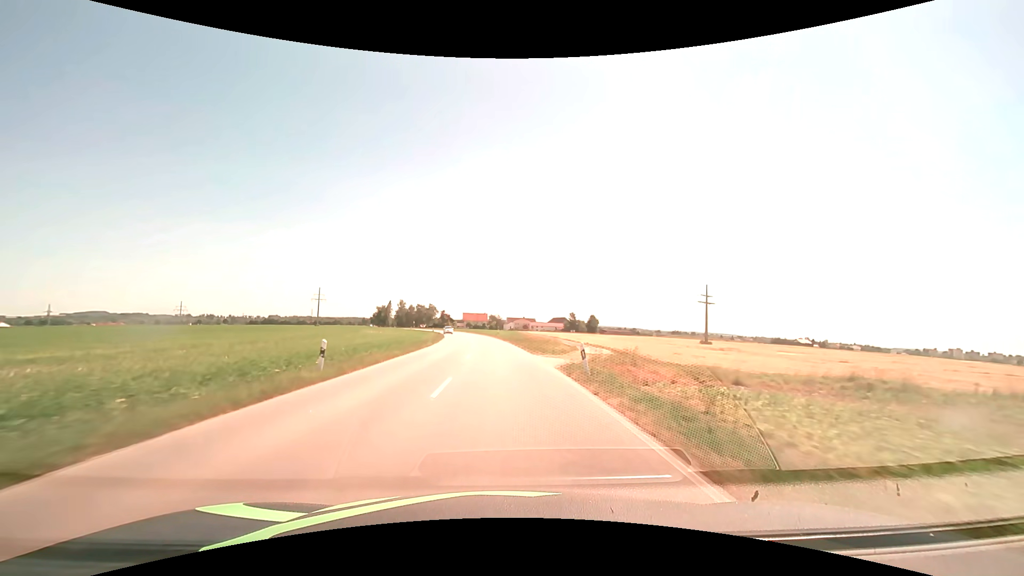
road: secondary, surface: asphalt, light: Day
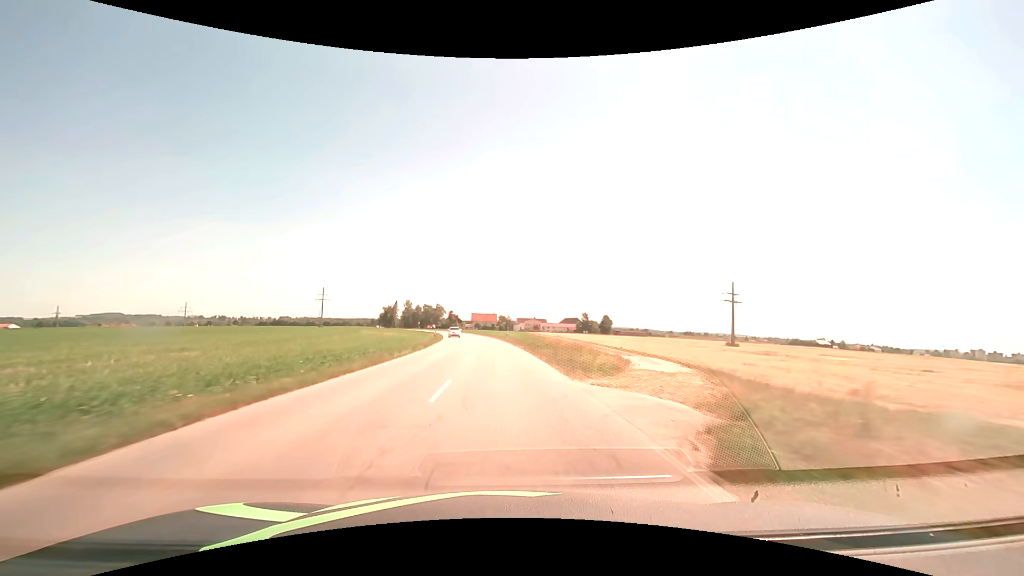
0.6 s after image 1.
(-0.1, +12.5) m; -1°
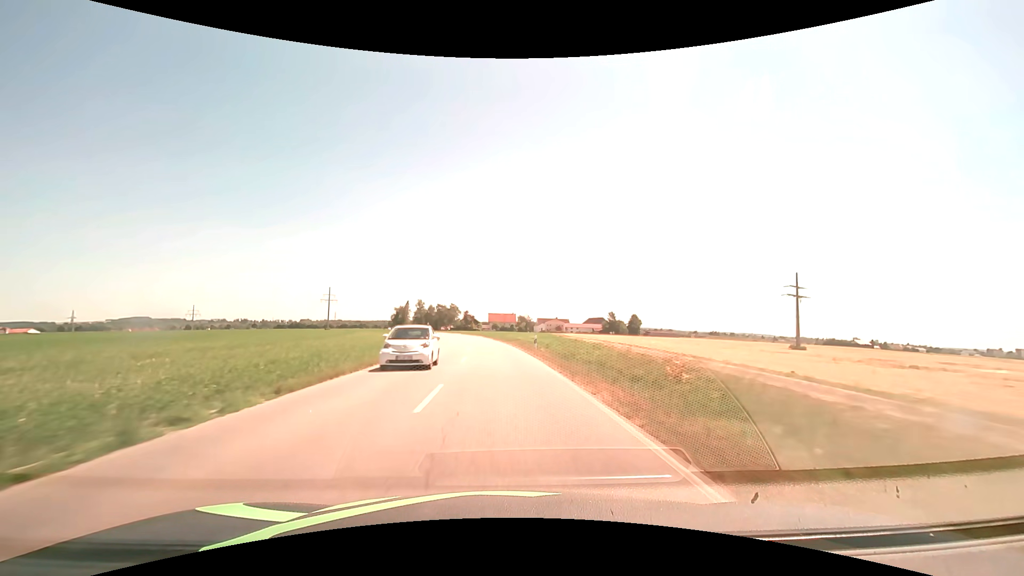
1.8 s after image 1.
(-0.5, +25.0) m; -2°
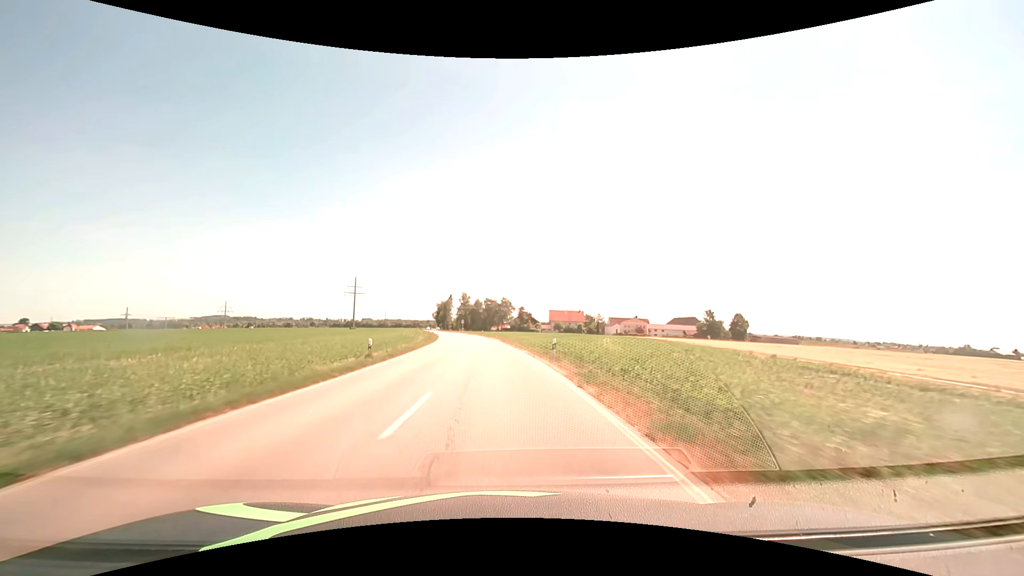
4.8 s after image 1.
(-3.6, +62.4) m; -7°
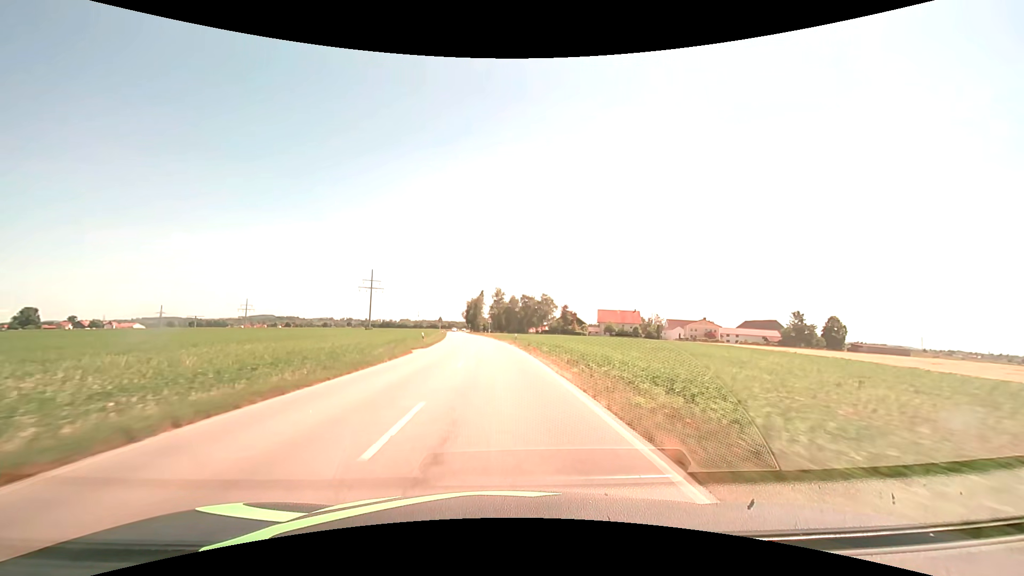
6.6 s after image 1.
(-1.4, +37.5) m; -4°
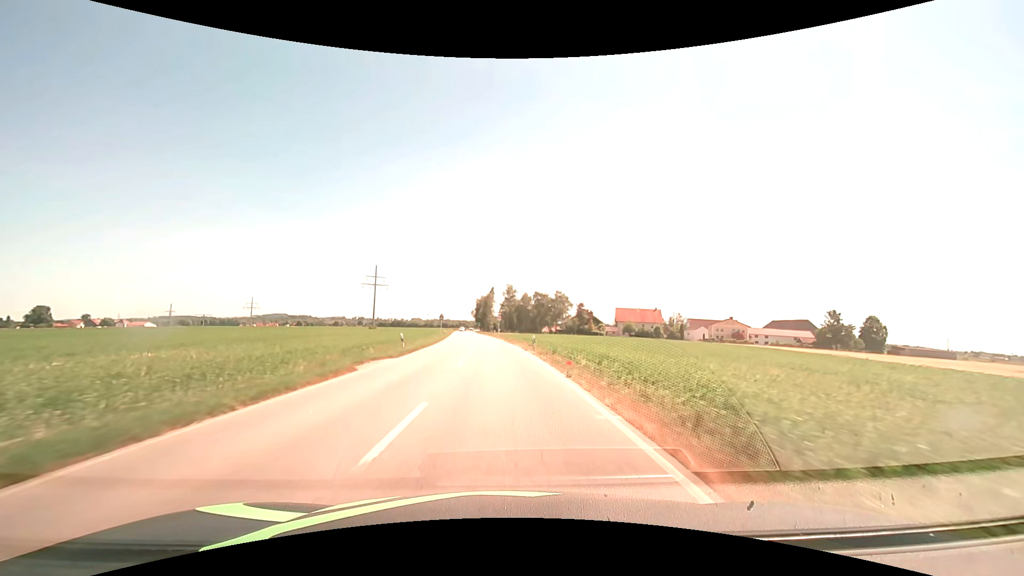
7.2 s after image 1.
(-0.1, +12.5) m; -1°
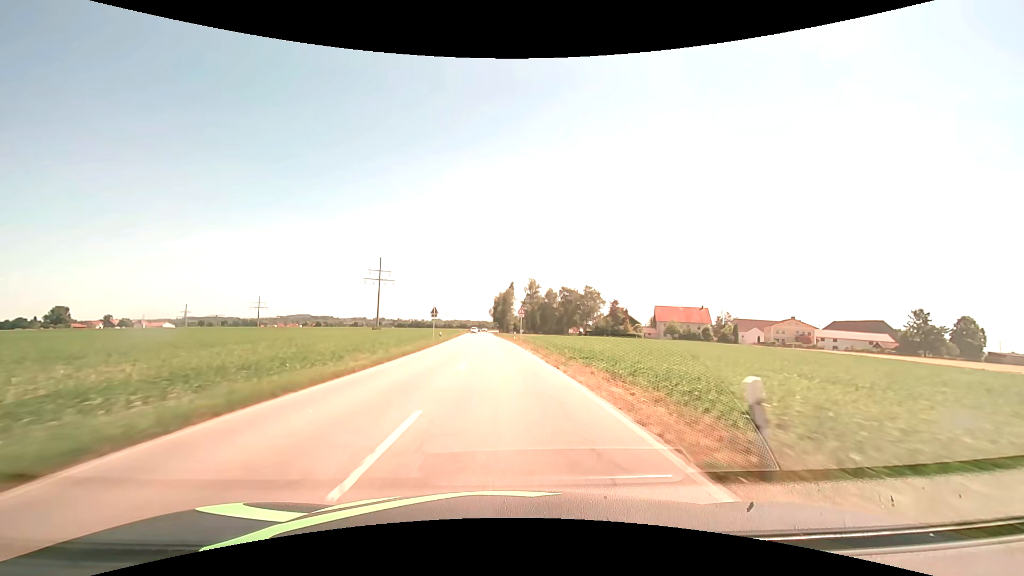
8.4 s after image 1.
(-0.5, +25.1) m; -2°
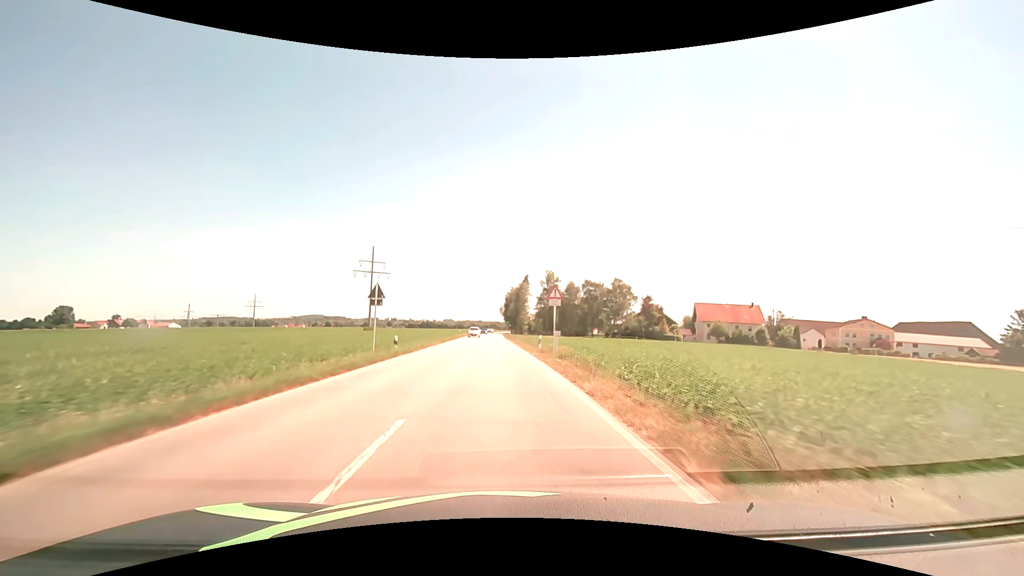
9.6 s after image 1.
(-0.3, +25.1) m; -1°
(0, +10) (0, +20) (0, +30) (-1, +40) (-1, +50) (-1, +60) (-1, +70) (-2, +80) (-2, +90) (-2, +100) m
